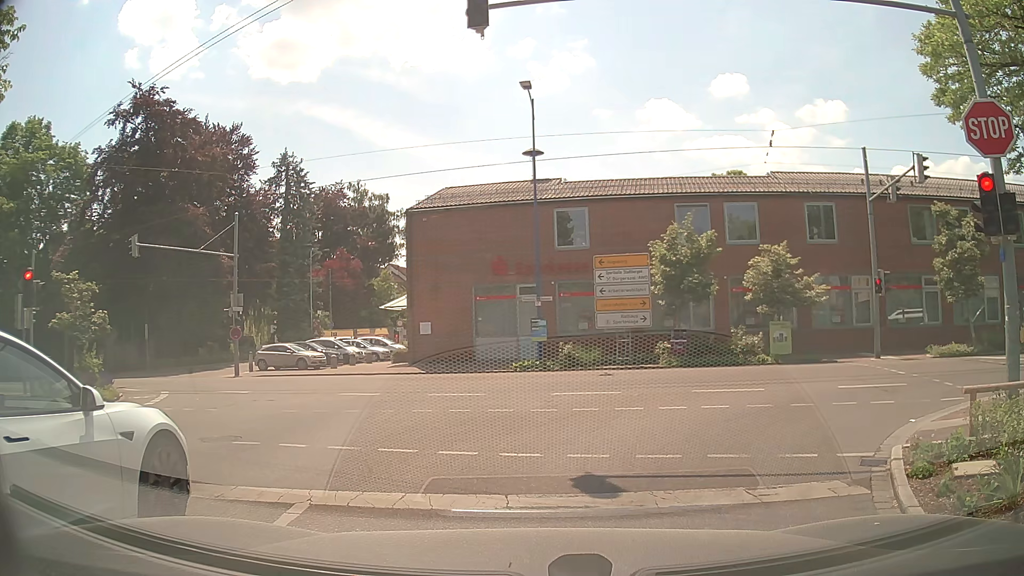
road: tertiary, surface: asphalt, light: Day
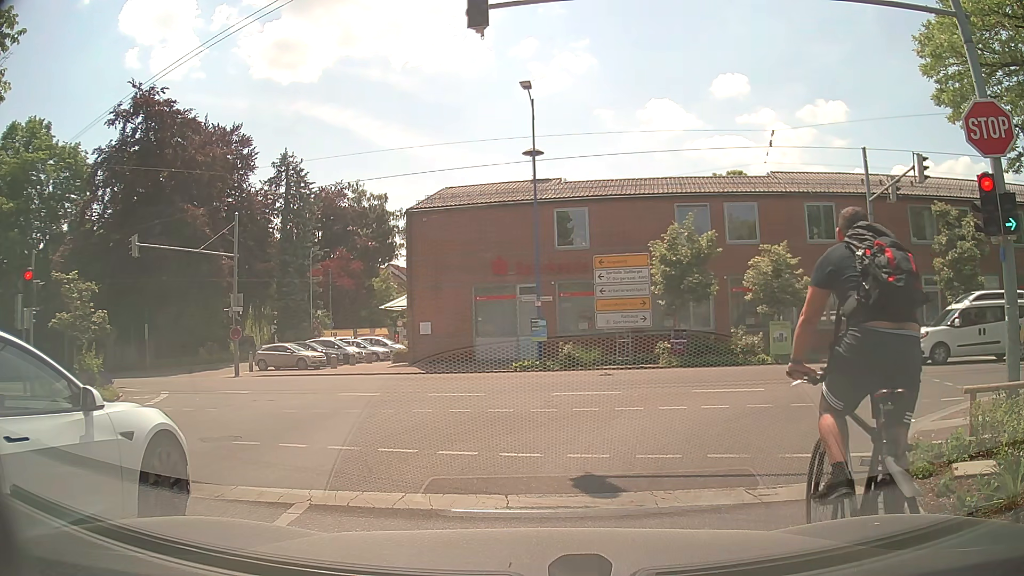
(0.0, 0.0) m; 0°
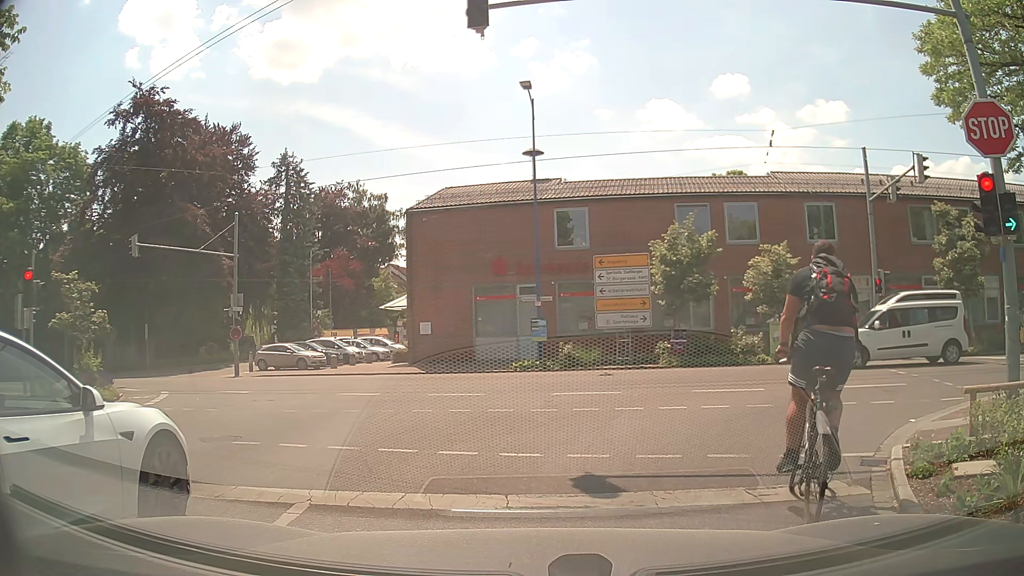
(0.0, 0.0) m; 0°
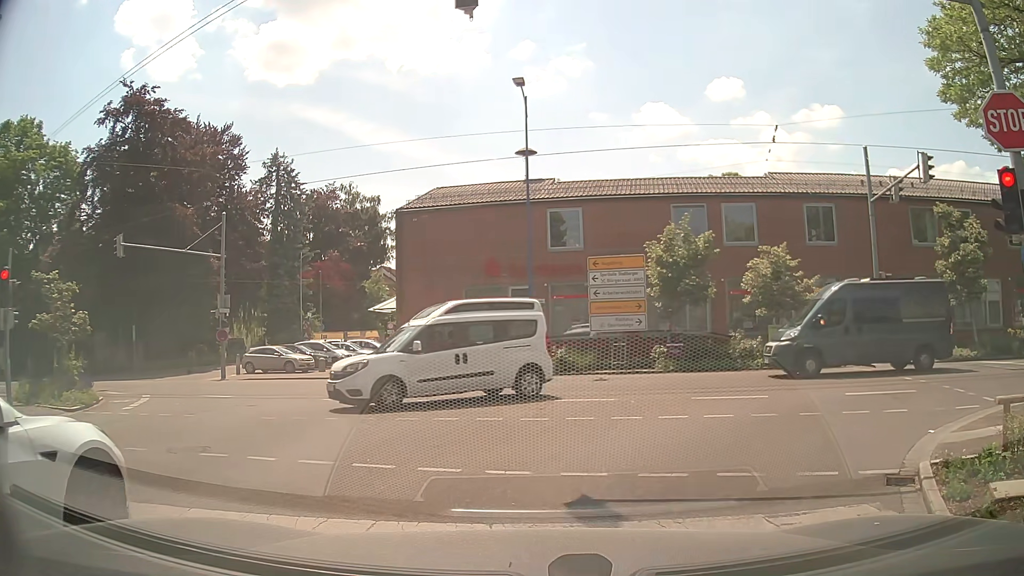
(0.0, +0.8) m; 0°
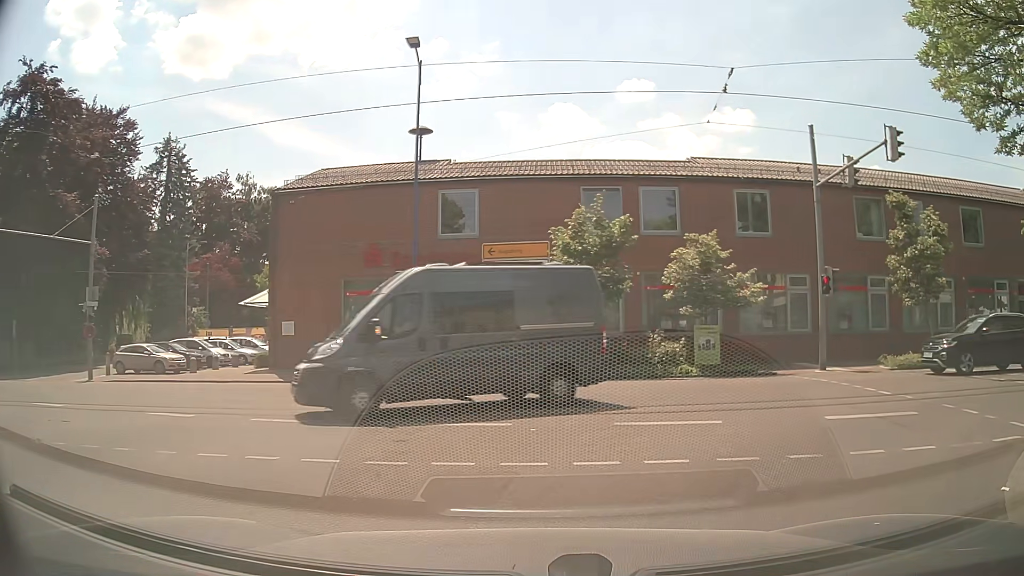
(+0.3, +3.7) m; +10°
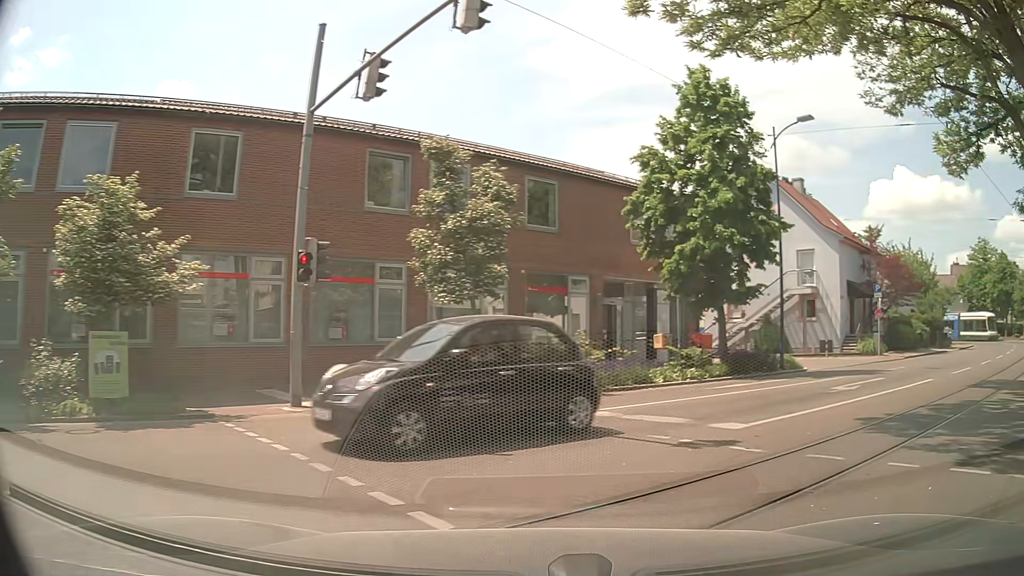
(+2.9, +8.5) m; +40°
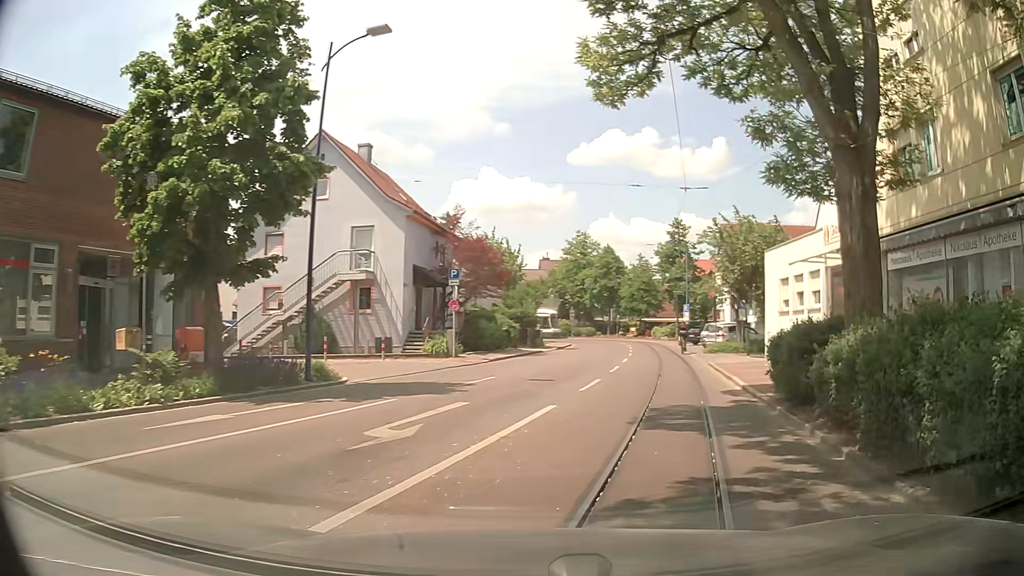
(+2.9, +7.1) m; +39°
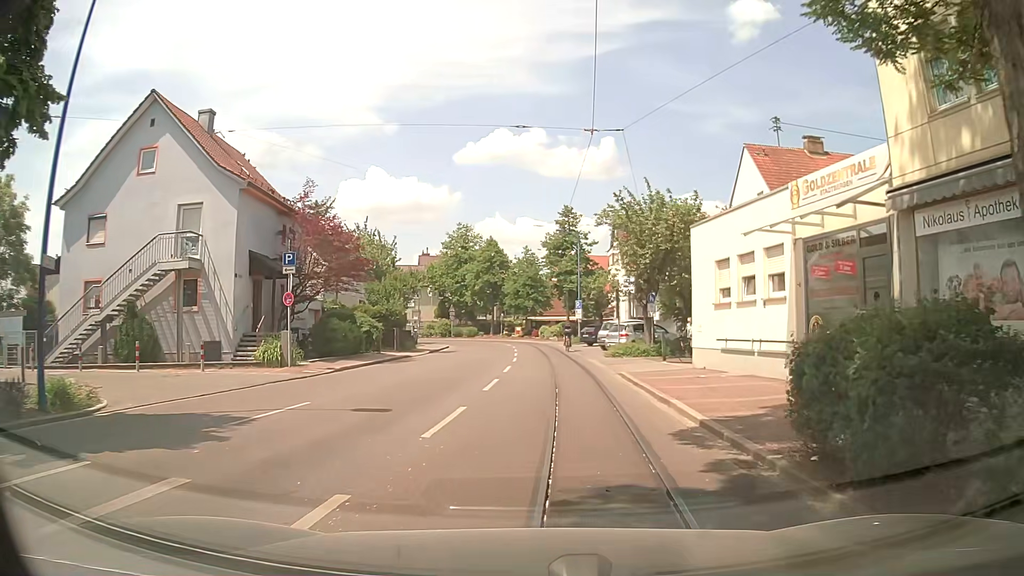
(+0.7, +6.3) m; +10°
(0, +10) (+1, +20) (+1, +30) (+1, +40) (0, +50) (-1, +60) (-6, +69) (-14, +75) (-24, +77) (-34, +76) m
